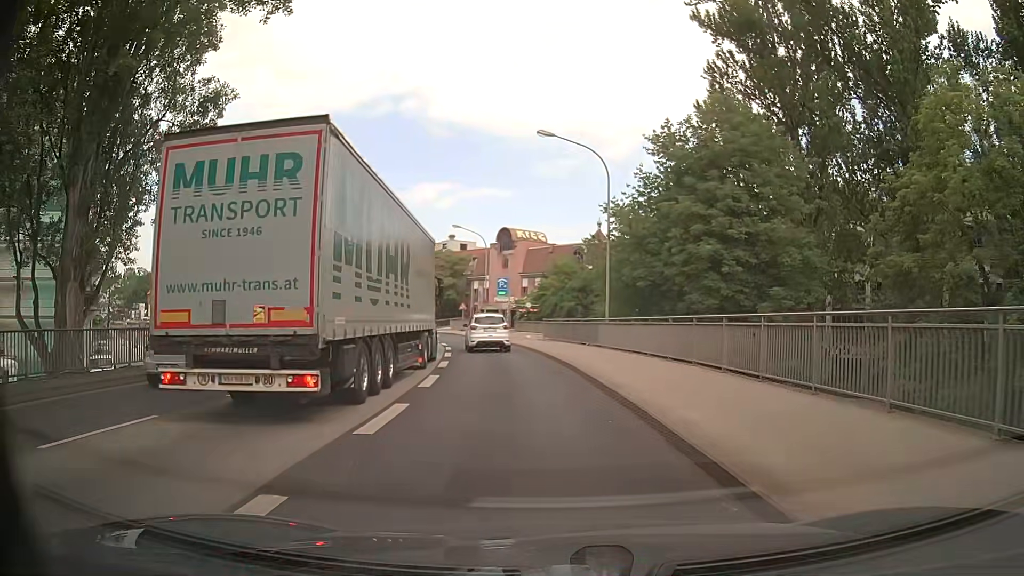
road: primary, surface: asphalt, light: Day
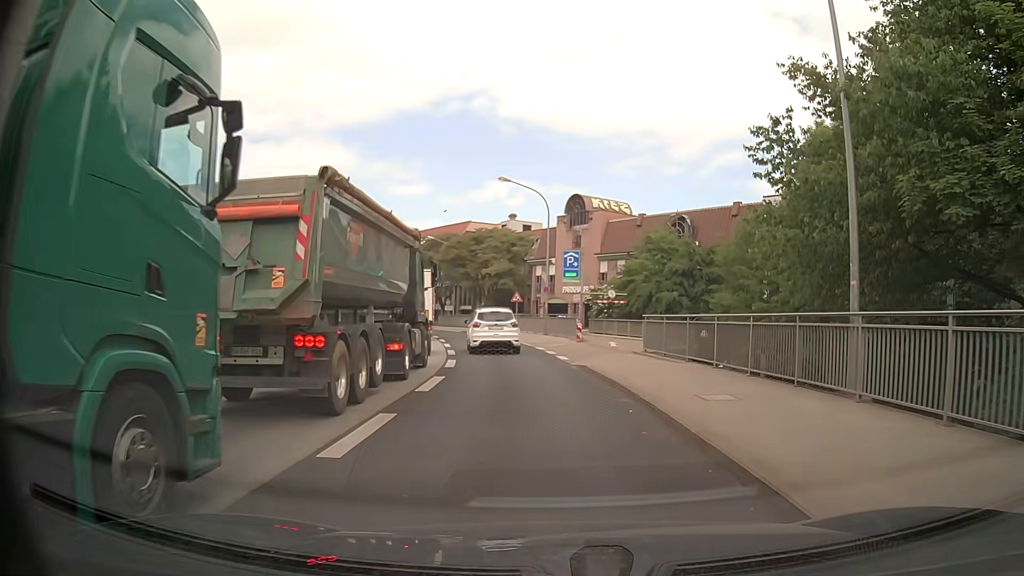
(-1.1, +19.9) m; -6°
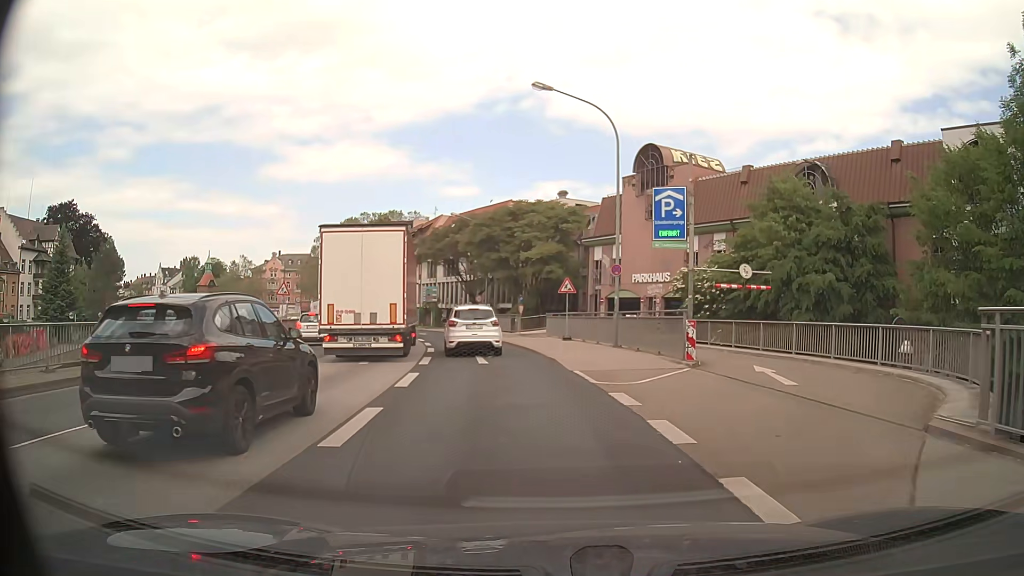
(-0.7, +17.6) m; -7°
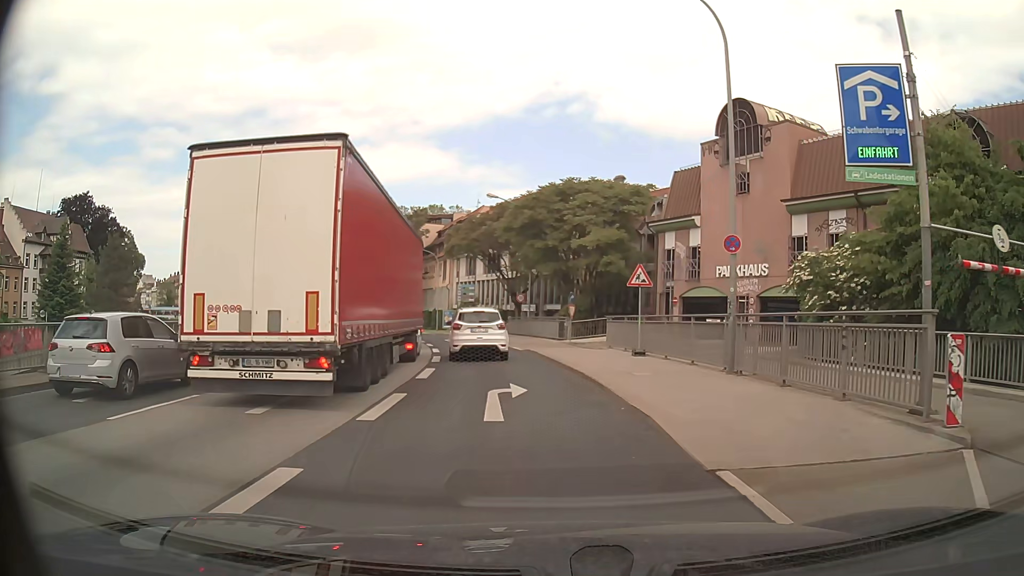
(-0.1, +10.1) m; -2°
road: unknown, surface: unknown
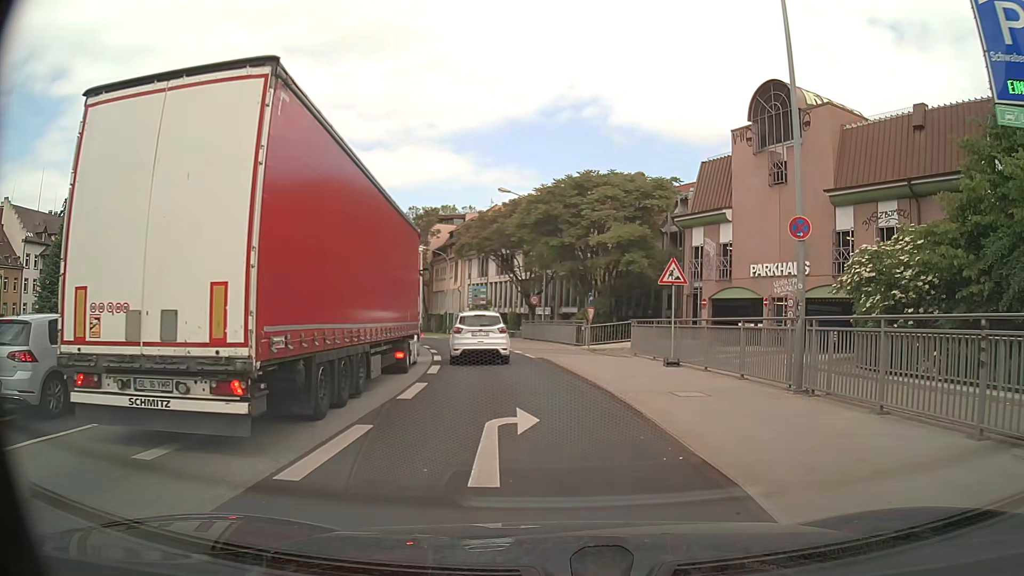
(-0.1, +3.3) m; -2°
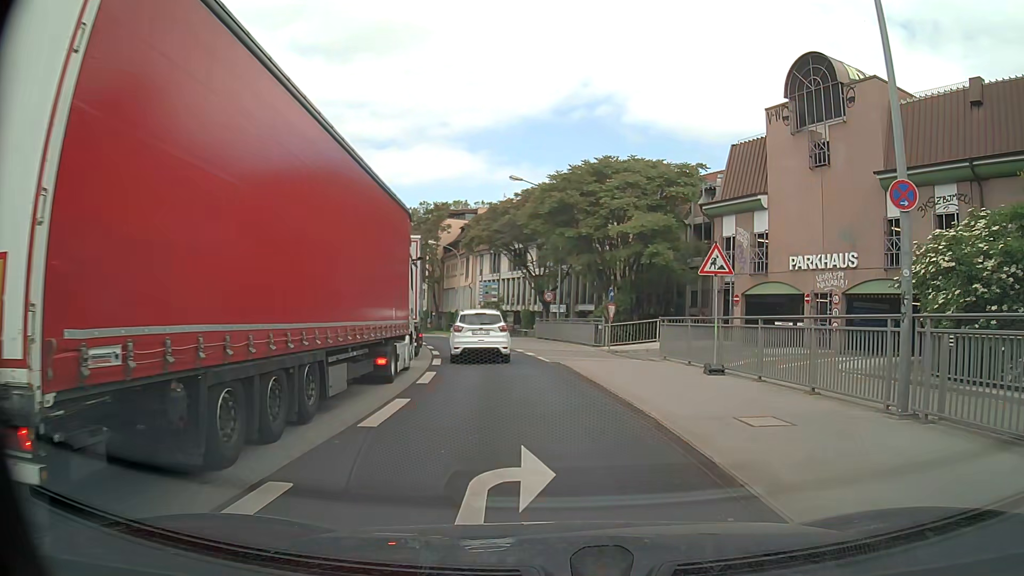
(0.0, +3.3) m; -1°
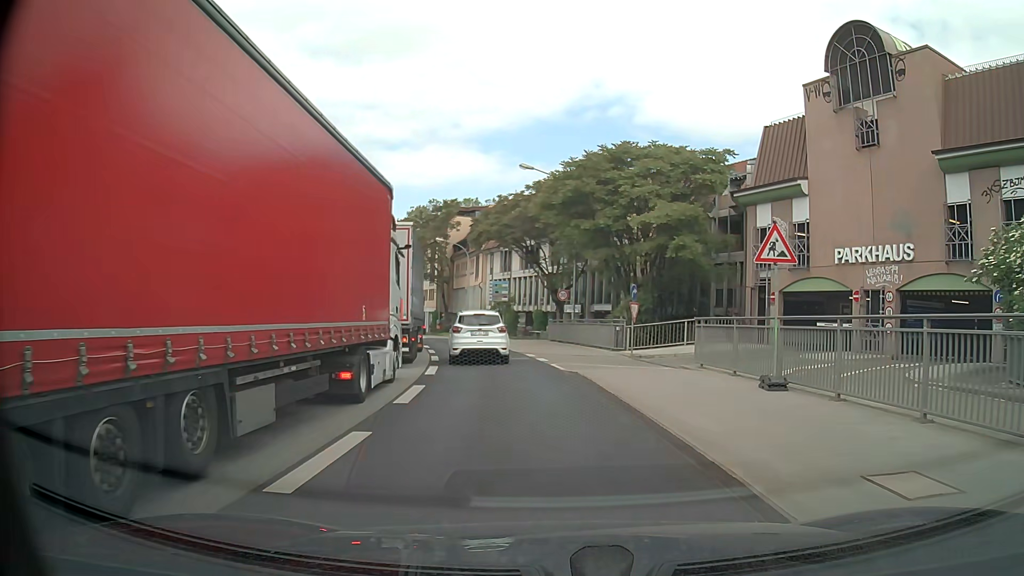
(0.0, +3.3) m; 0°
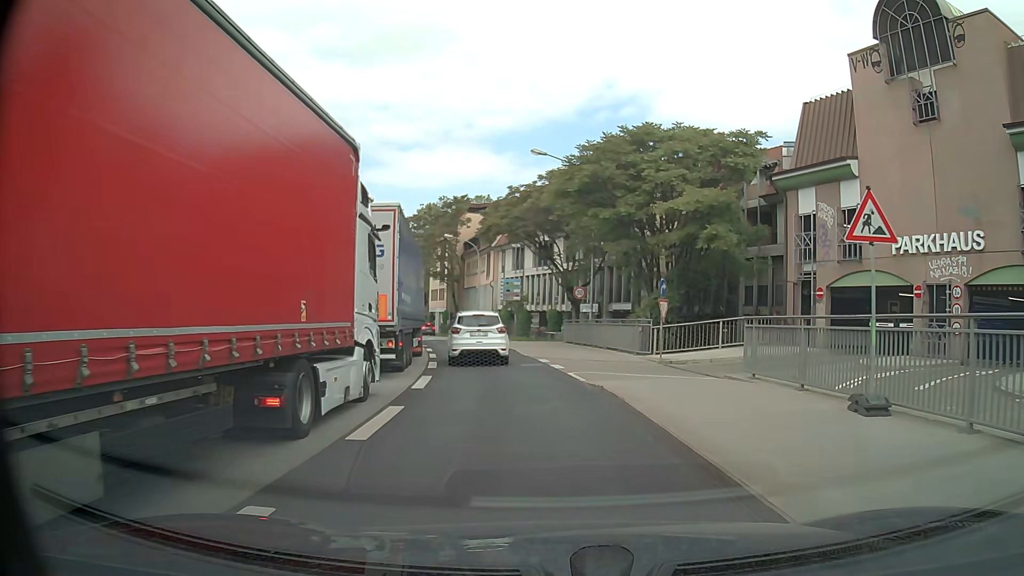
(-0.1, +3.4) m; -2°
